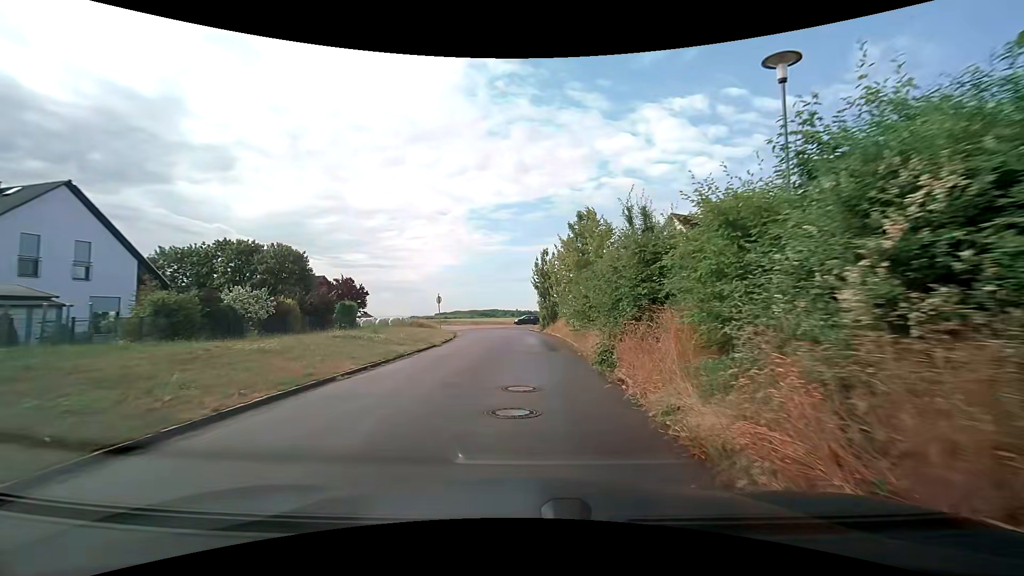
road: residential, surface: asphalt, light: Day
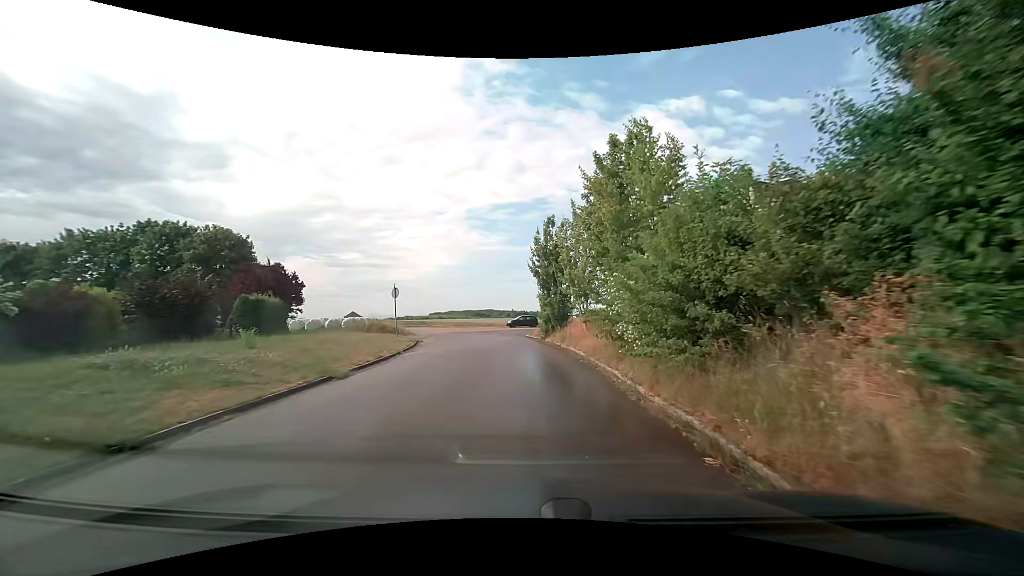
(0.0, +12.2) m; -1°
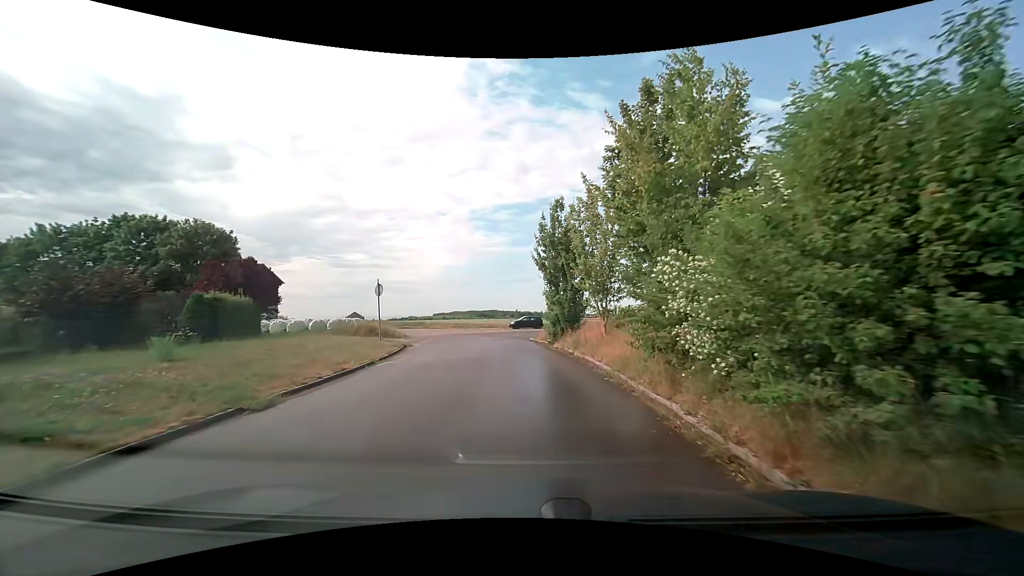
(0.0, +3.8) m; 0°
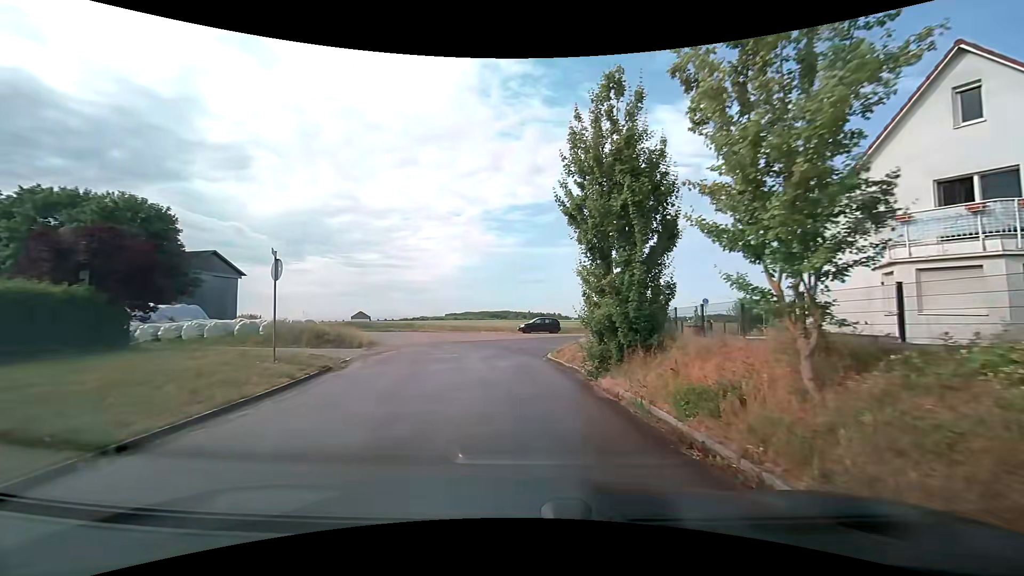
(-0.1, +10.9) m; -1°
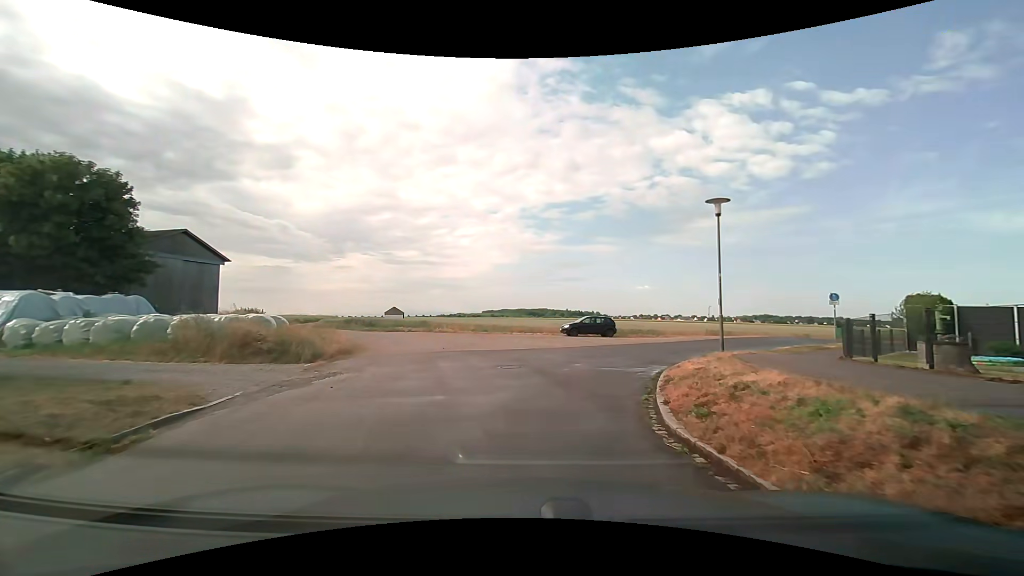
(-0.4, +9.9) m; -5°
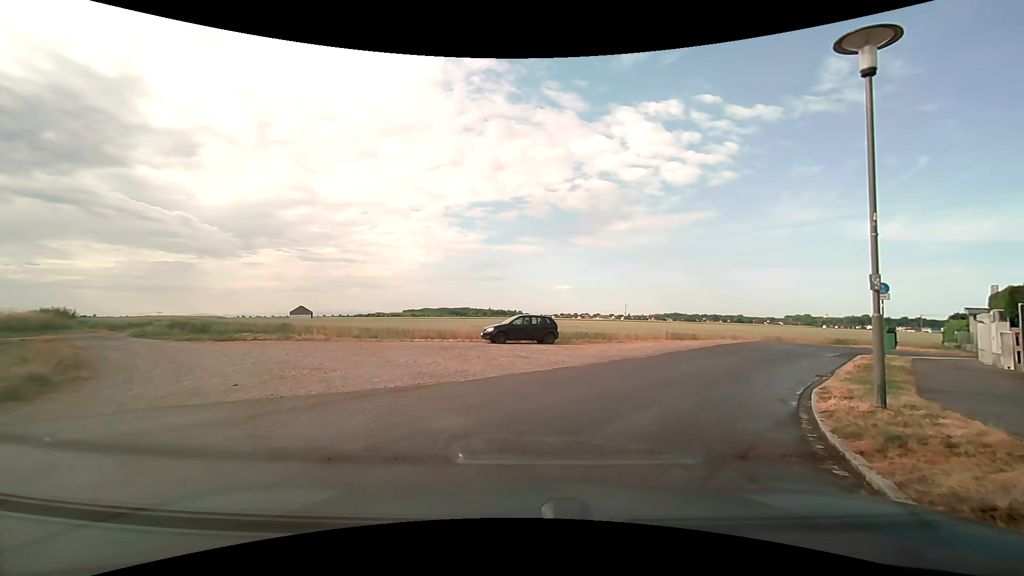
(+0.4, +10.2) m; +8°
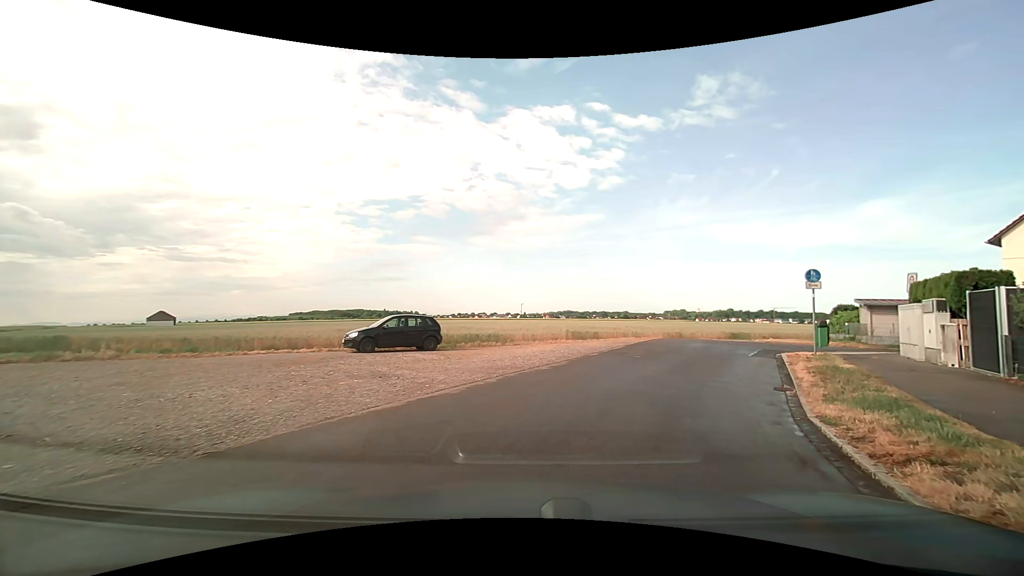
(+0.4, +4.7) m; +12°
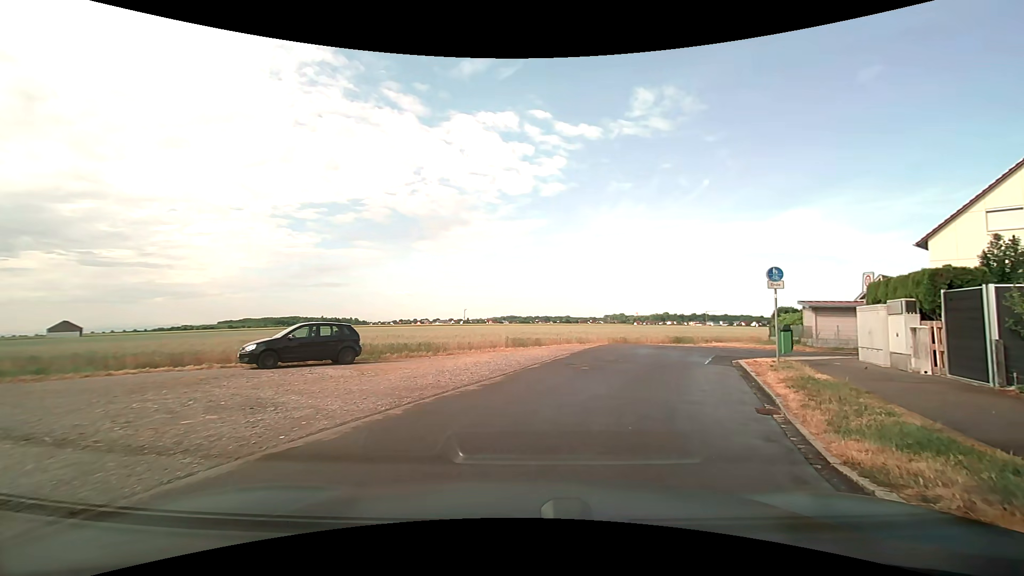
(+0.1, +2.4) m; +6°
